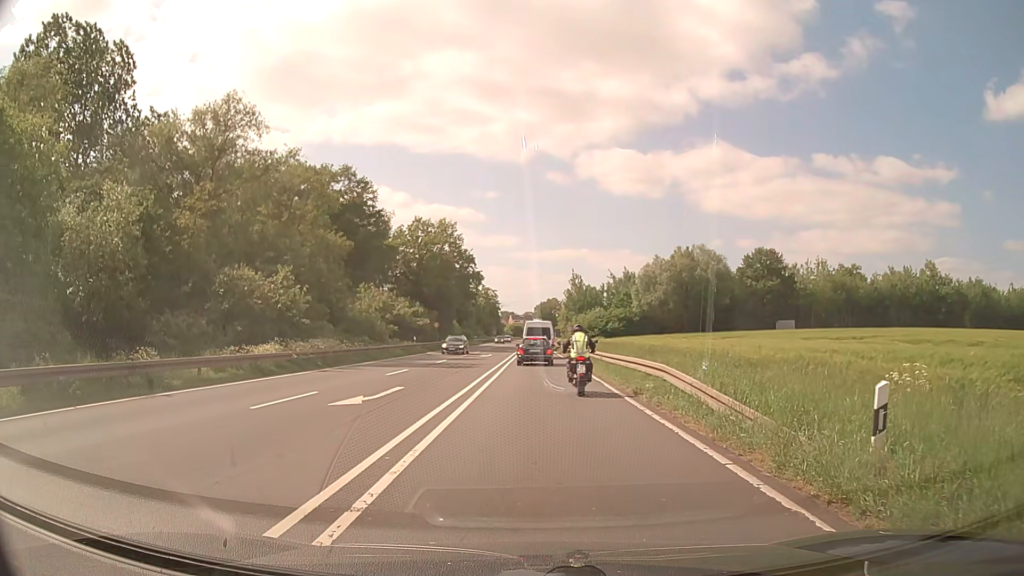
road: primary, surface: asphalt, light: Day
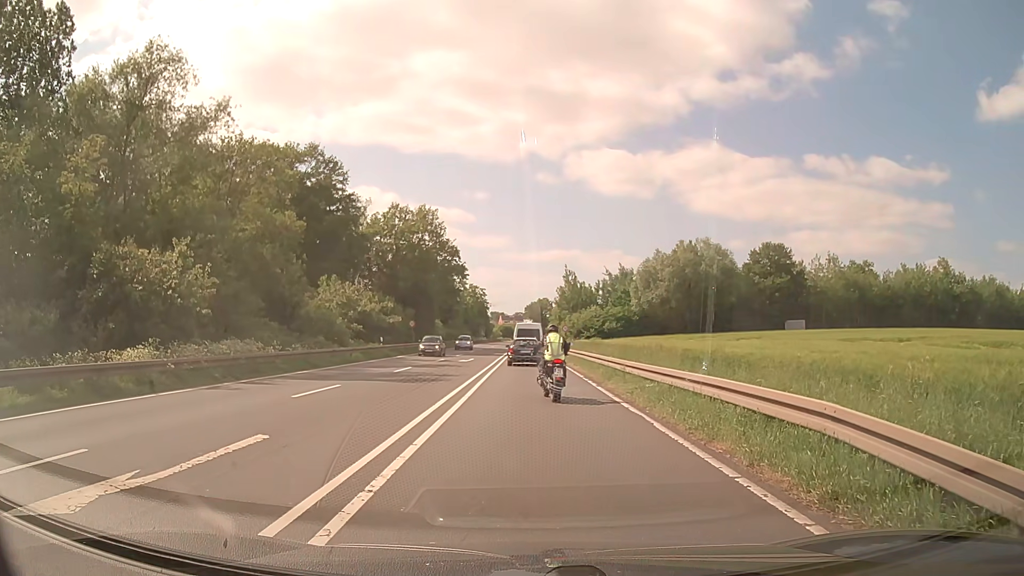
(+0.1, +9.1) m; +1°
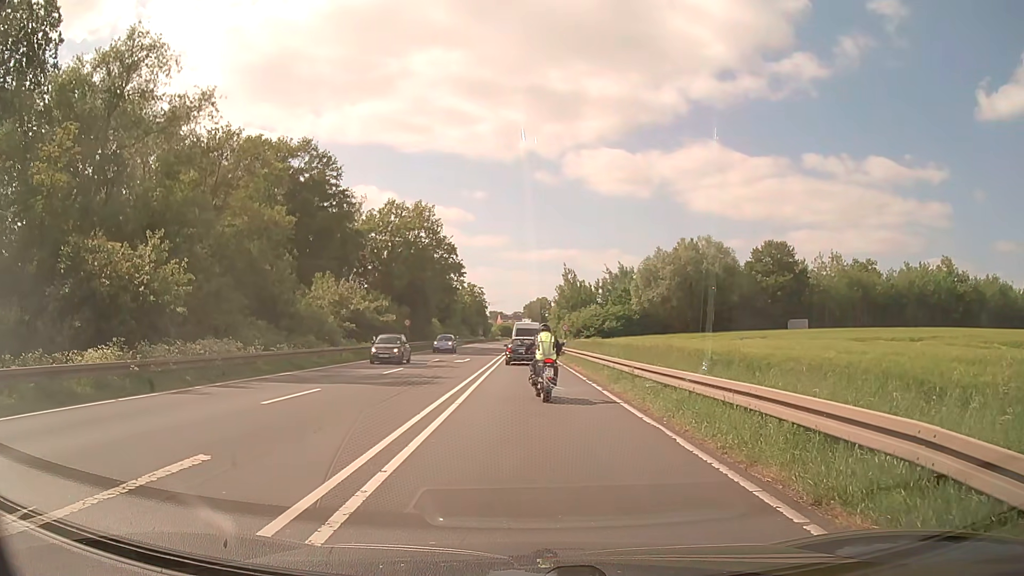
(0.0, +1.8) m; 0°
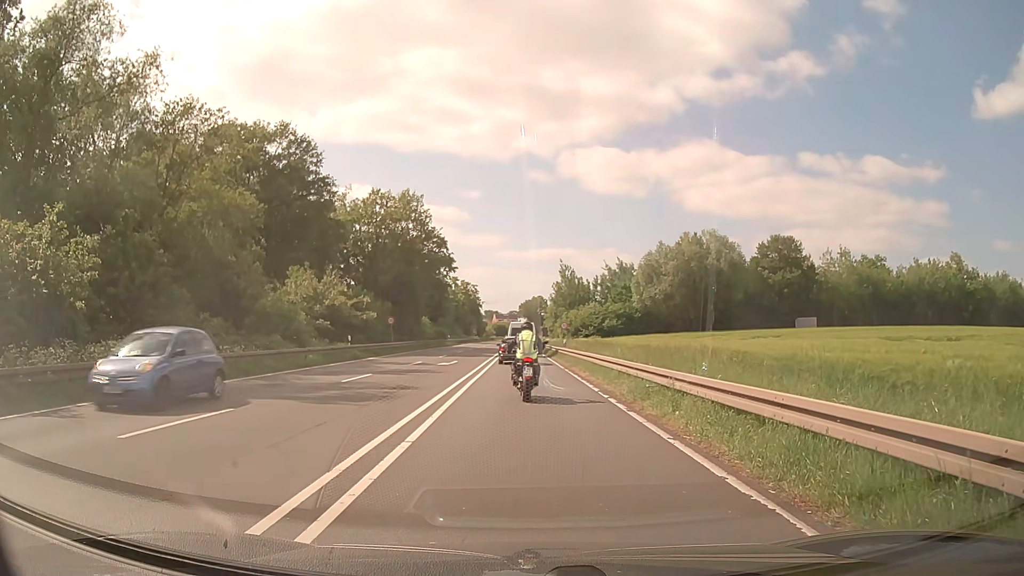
(0.0, +5.2) m; 0°
(0, +10) (0, +20) (0, +30) (0, +40) (0, +50) (0, +60) (0, +70) (0, +80) (0, +90) (-1, +100) m
